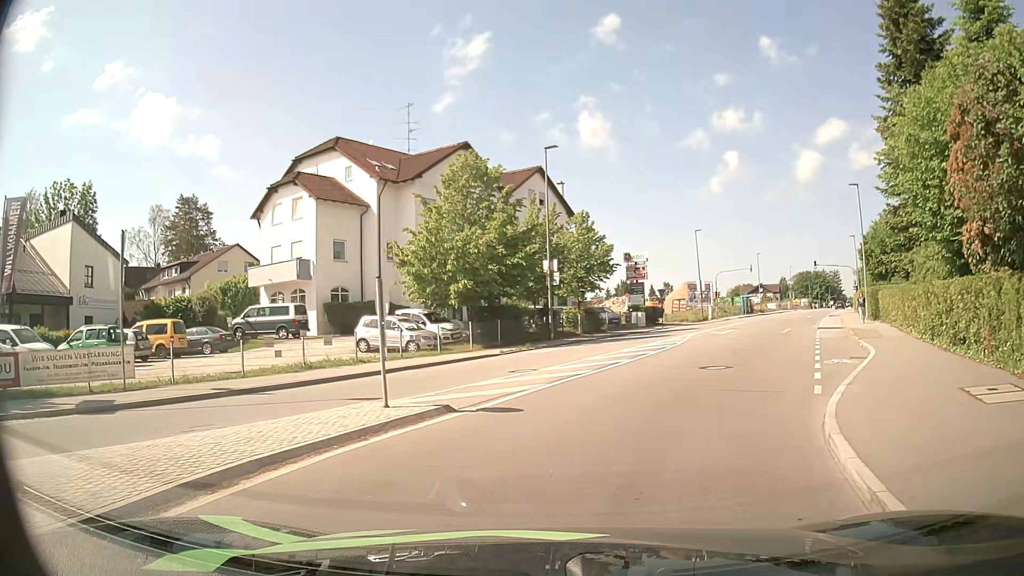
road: tertiary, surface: asphalt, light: Day
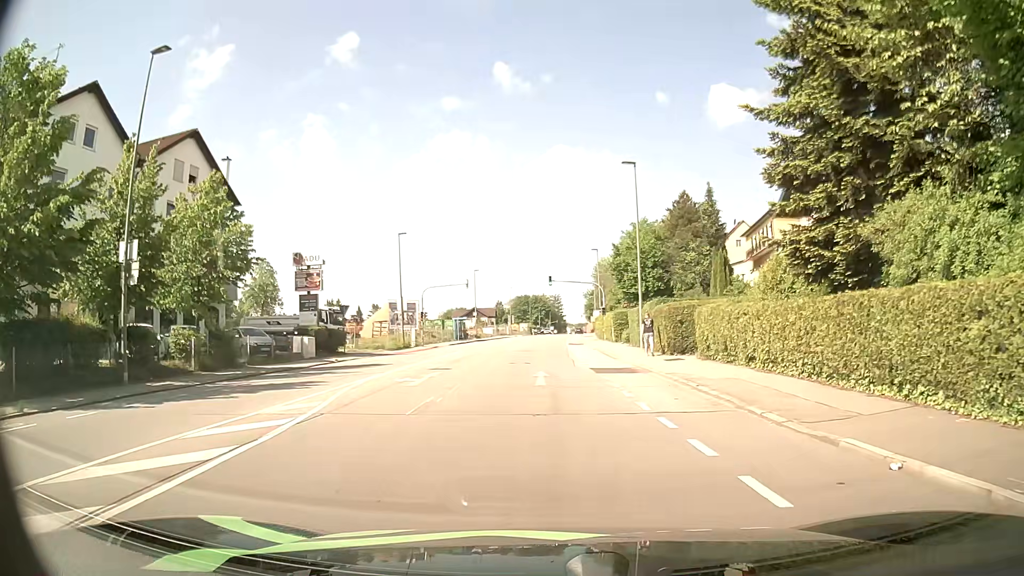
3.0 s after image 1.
(+4.1, +15.8) m; +25°
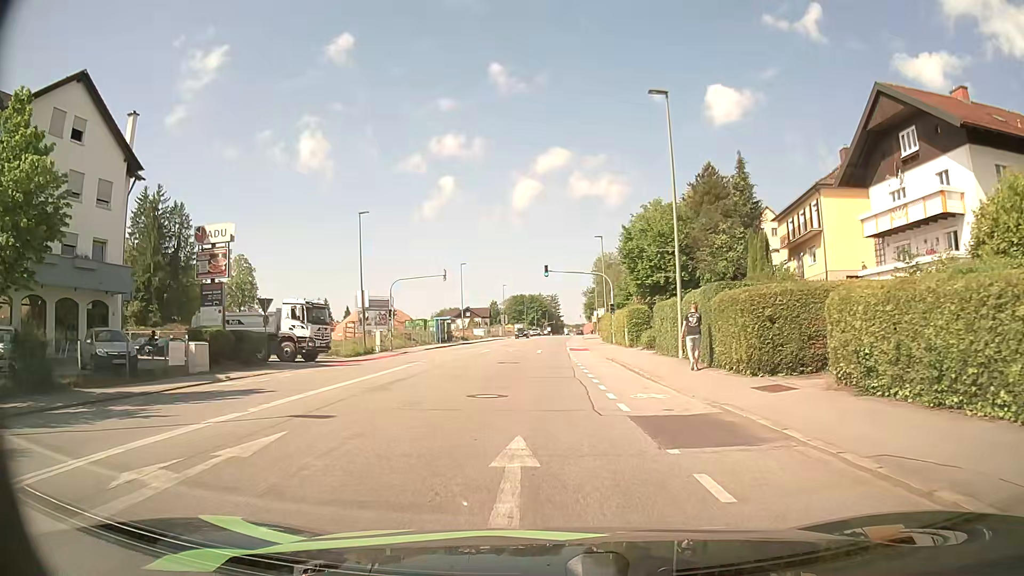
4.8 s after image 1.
(0.0, +12.0) m; 0°
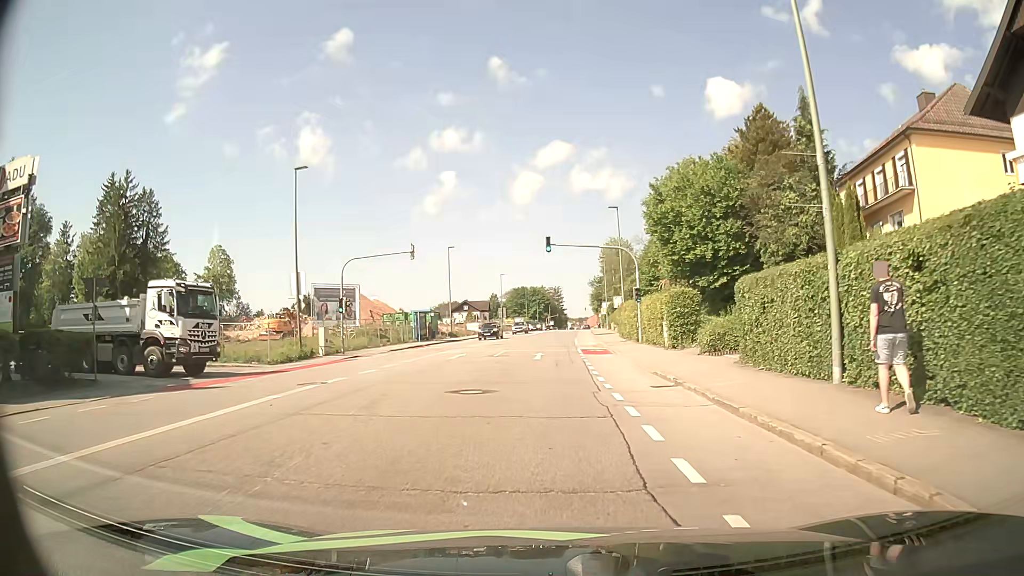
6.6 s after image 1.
(-0.1, +13.6) m; -1°
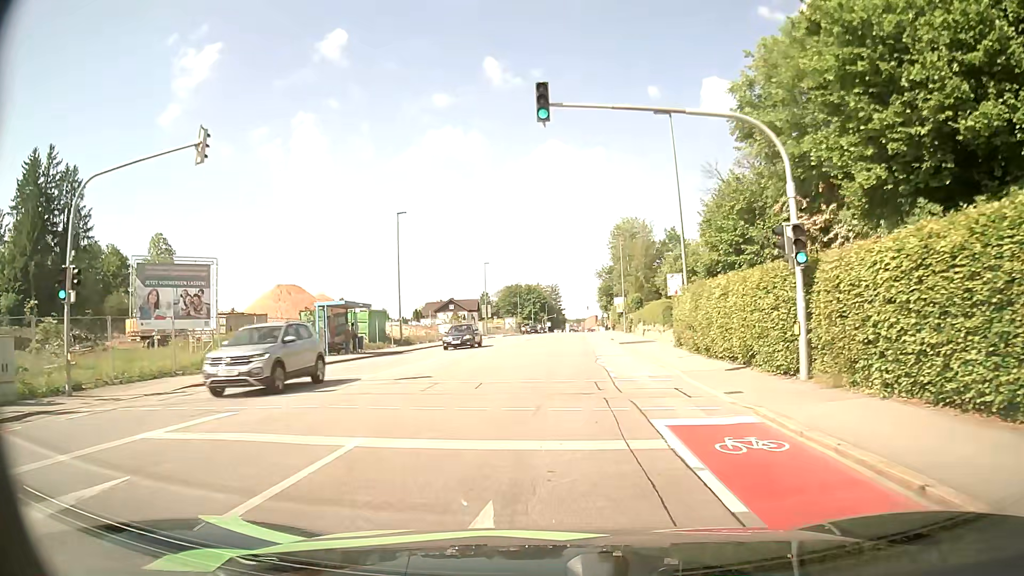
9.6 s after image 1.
(+0.1, +25.3) m; +1°
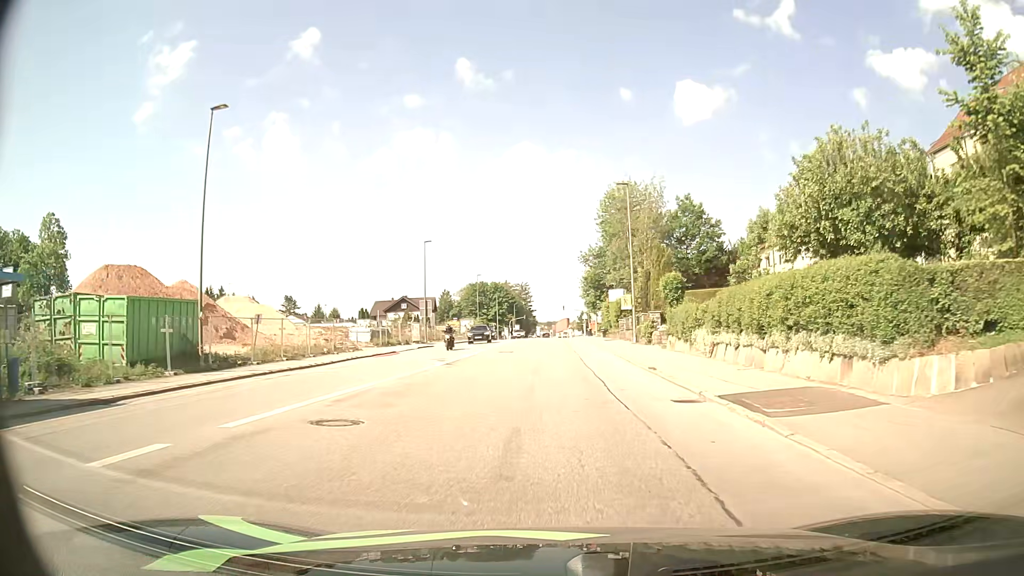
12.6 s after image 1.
(+0.3, +27.8) m; +2°
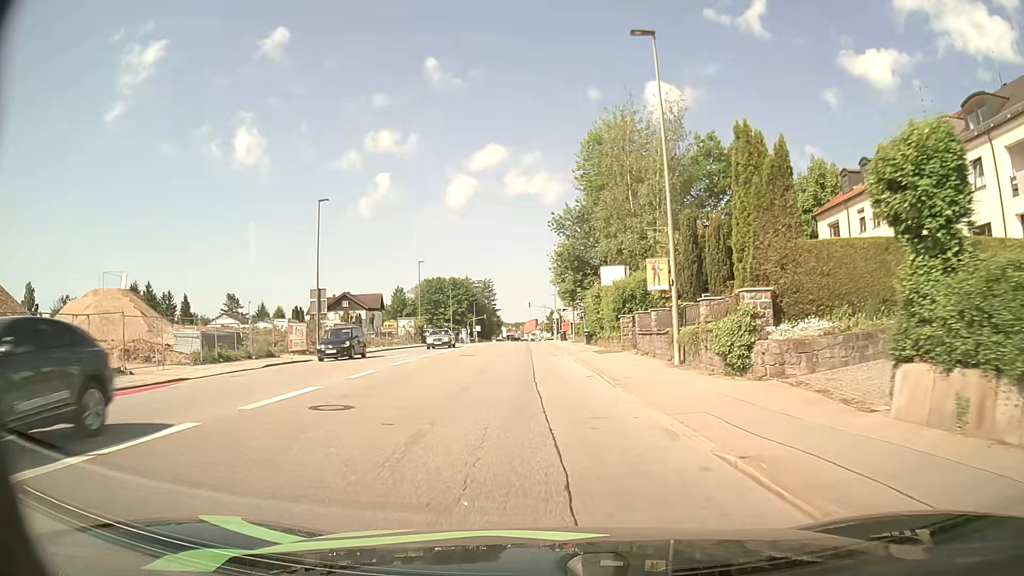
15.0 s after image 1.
(+0.7, +23.8) m; +2°
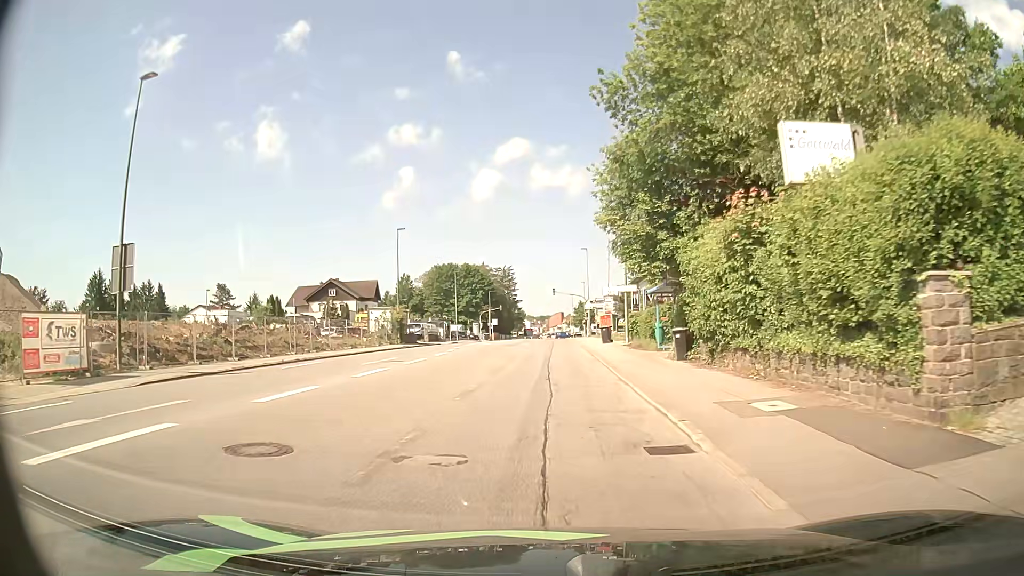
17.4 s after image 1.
(-0.4, +25.0) m; -2°
(0, +10) (0, +20) (0, +30) (0, +40) (0, +50) (+1, +60) (+1, +70) (+1, +80) (+1, +90) (+1, +100) m
